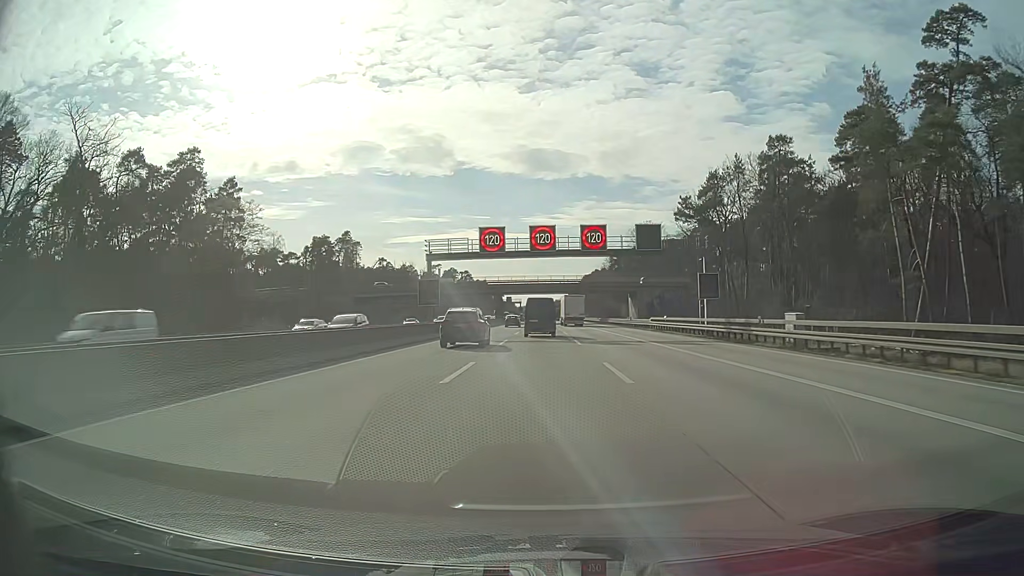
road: motorway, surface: asphalt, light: Day
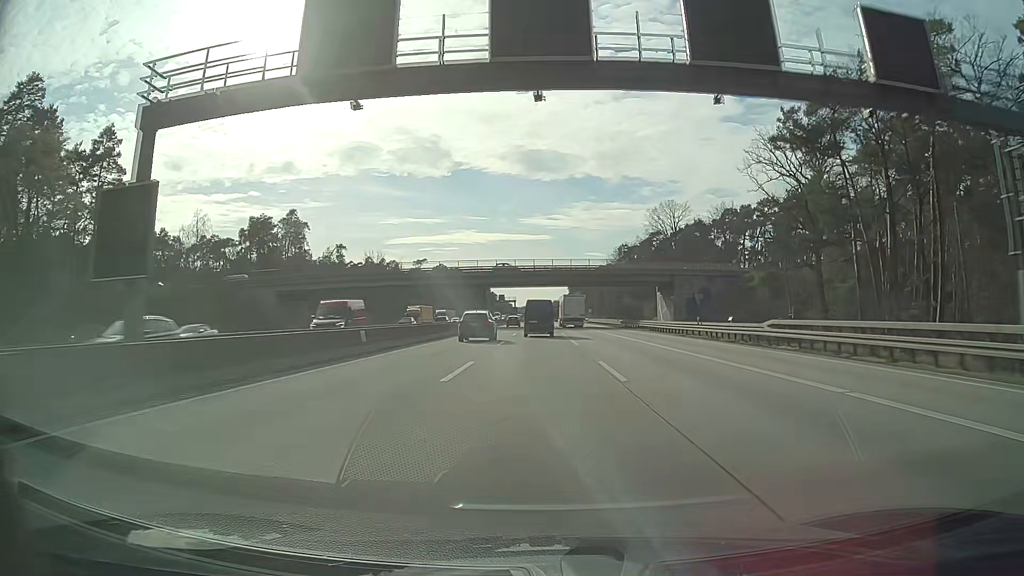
(0.0, +35.5) m; 0°
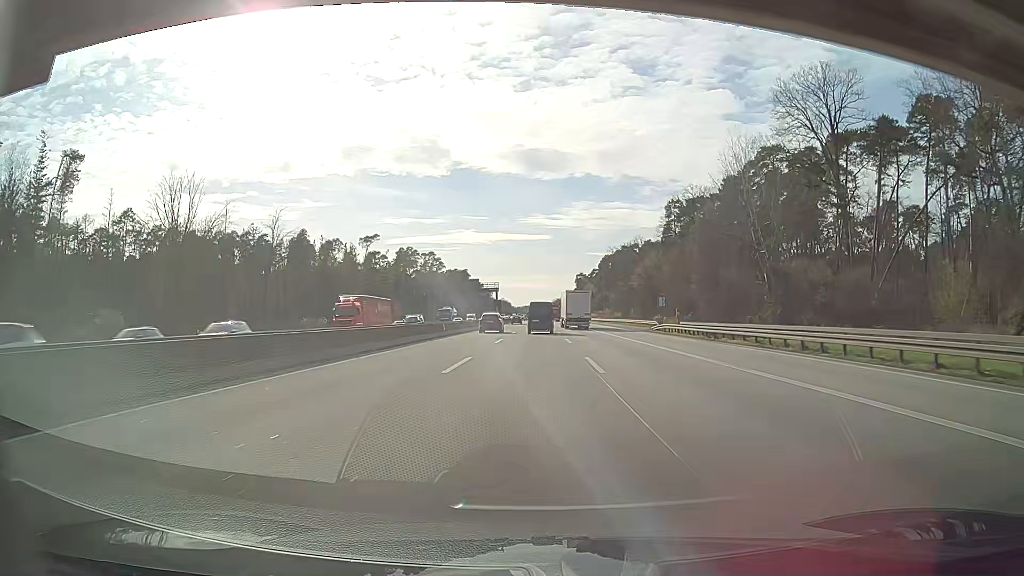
(-0.1, +87.8) m; 0°
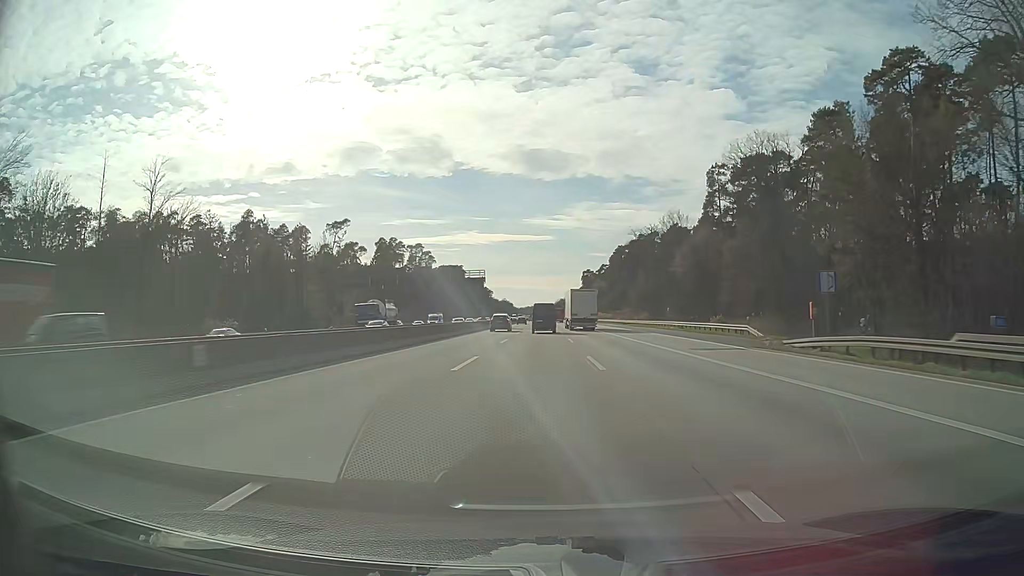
(+0.3, +34.9) m; 0°
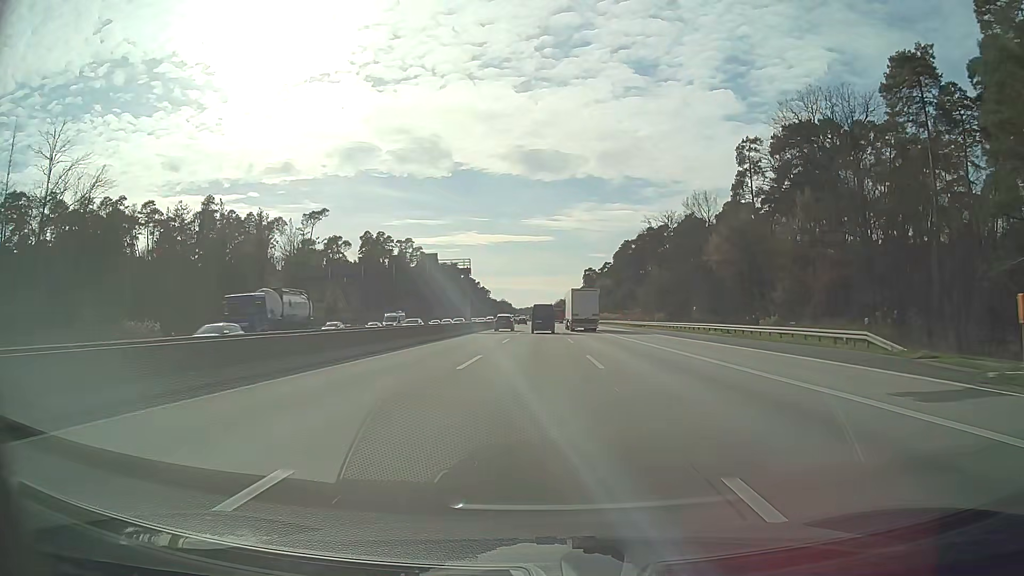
(0.0, +17.4) m; 0°
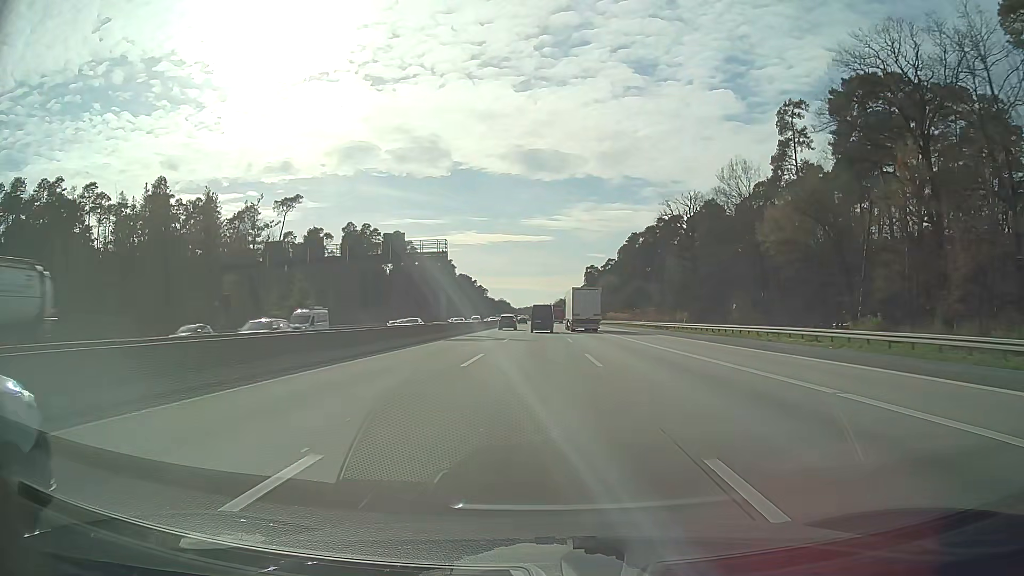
(+0.1, +17.4) m; 0°
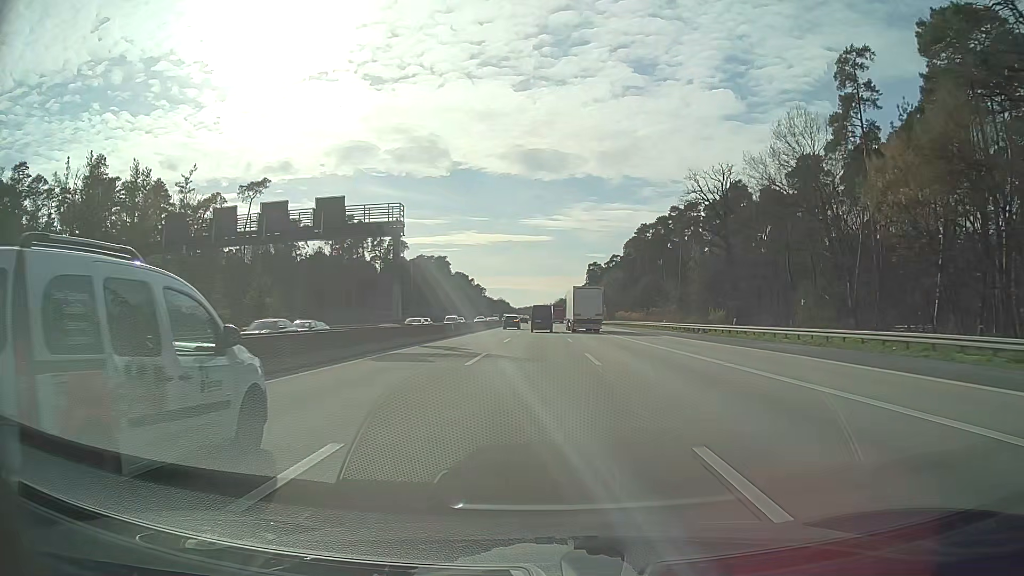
(0.0, +17.4) m; 0°
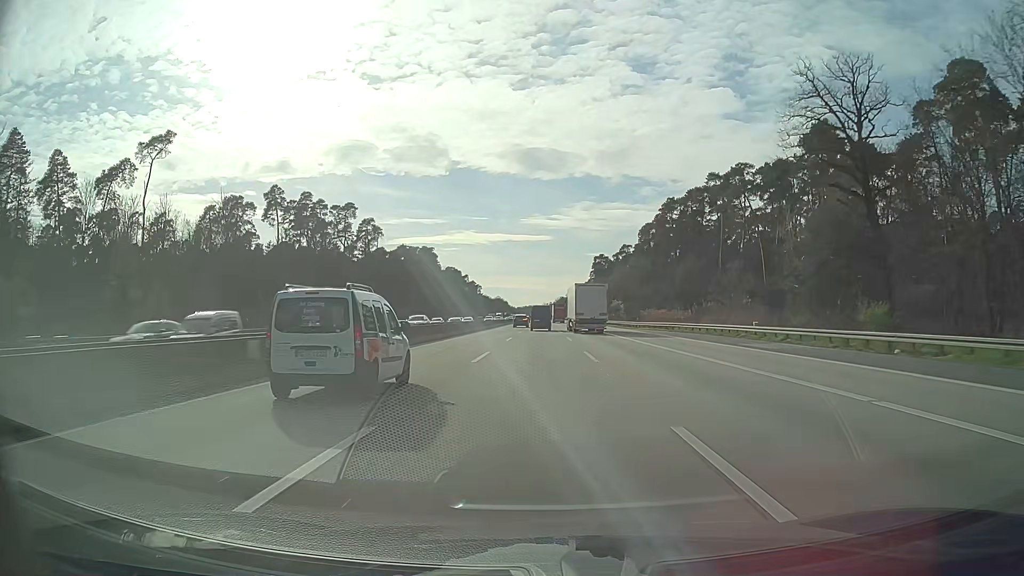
(0.0, +34.8) m; 0°
(0, +10) (0, +20) (0, +30) (0, +40) (0, +50) (0, +60) (0, +70) (0, +80) (0, +90) (0, +100) m
